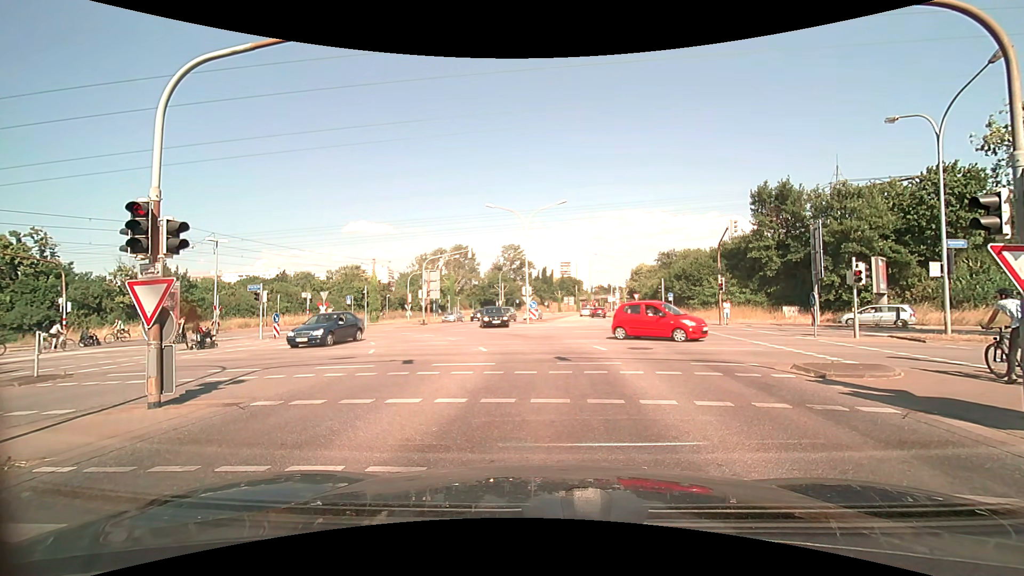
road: secondary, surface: asphalt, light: Day
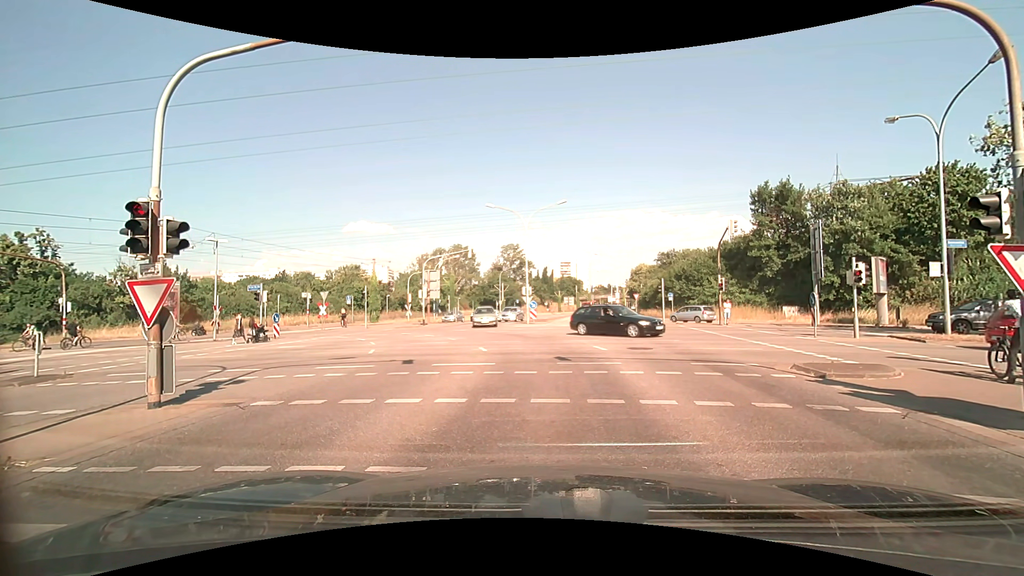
(0.0, 0.0) m; 0°
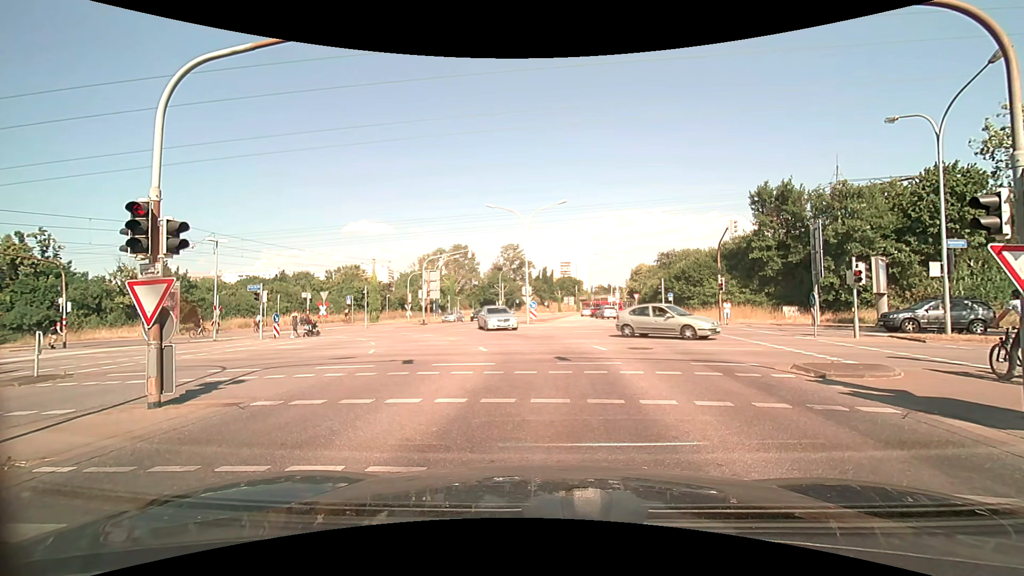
(0.0, 0.0) m; 0°
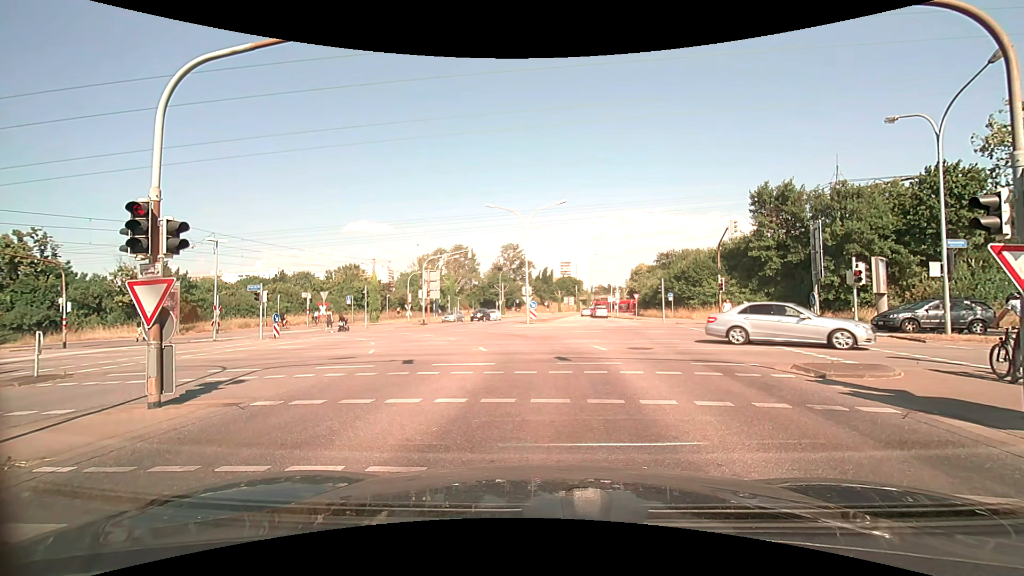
(0.0, 0.0) m; 0°
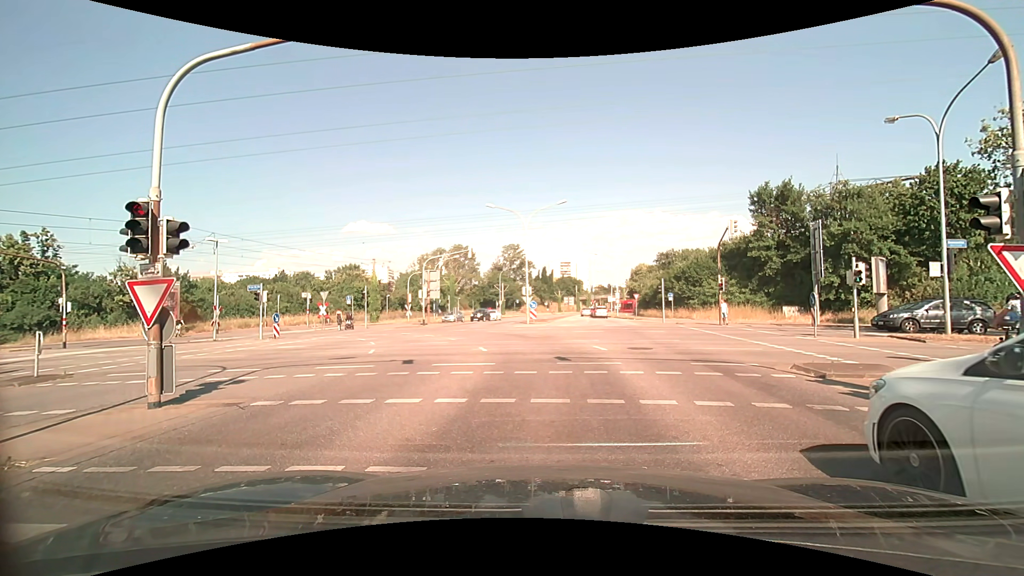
(0.0, 0.0) m; 0°
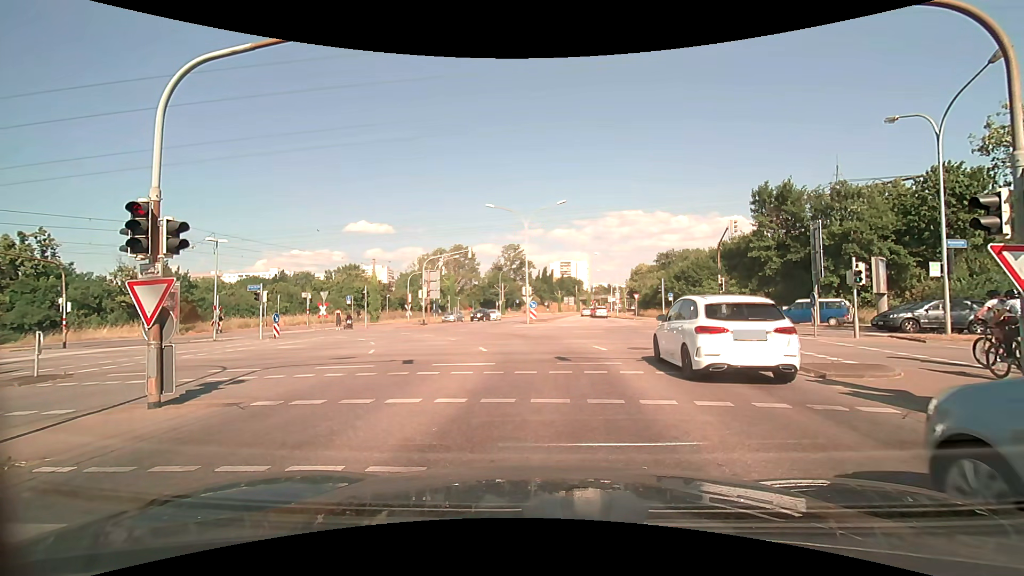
(0.0, 0.0) m; 0°
(0, +10) (0, +20) (-3, +29) (-10, +36) (-20, +39) (-30, +41) (-40, +42) (-50, +44) (-59, +45) (-69, +47) m
